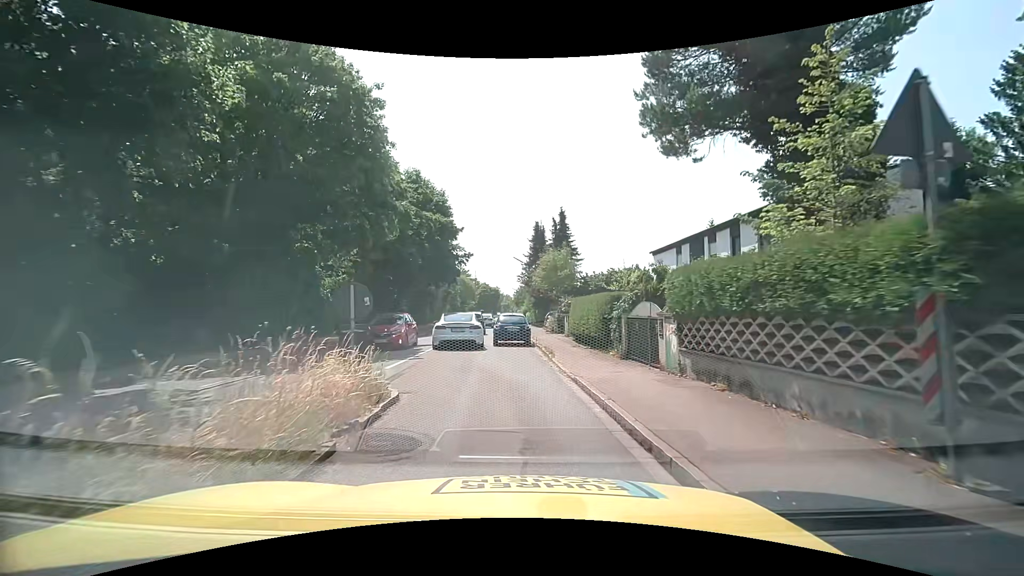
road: tertiary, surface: asphalt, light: Day
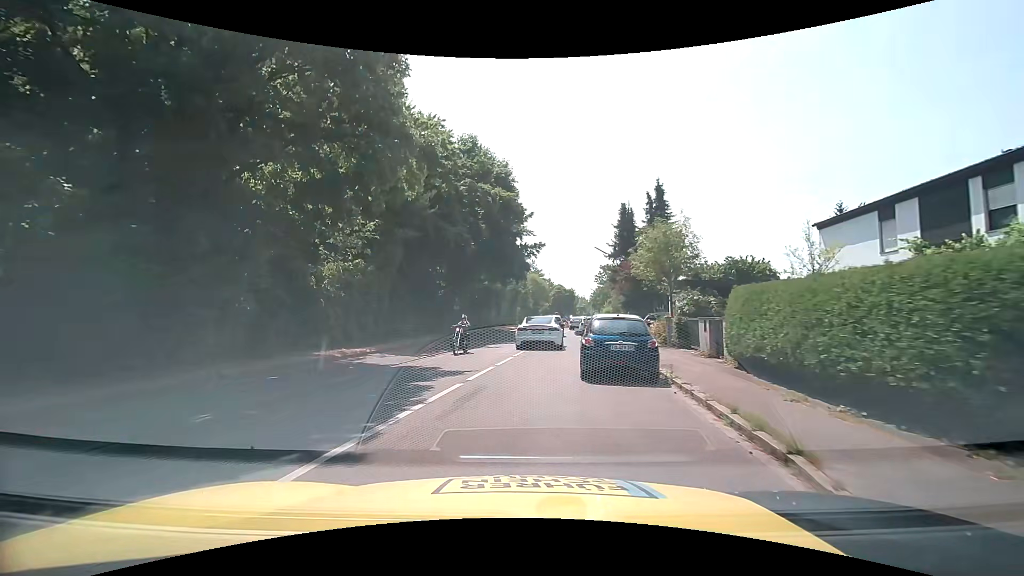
(-0.7, +10.9) m; -8°
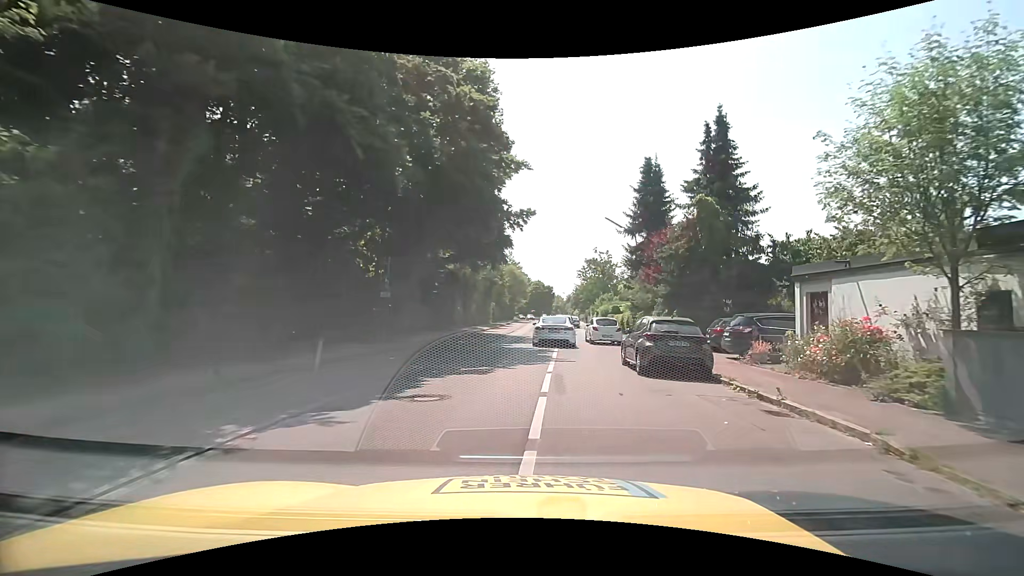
(-0.7, +15.8) m; +2°
(0, +10) (+1, +20) (+2, +30) (+3, +40) (+5, +50) (+6, +60) (+7, +70) (+8, +80) (+9, +90) (+9, +99) m
